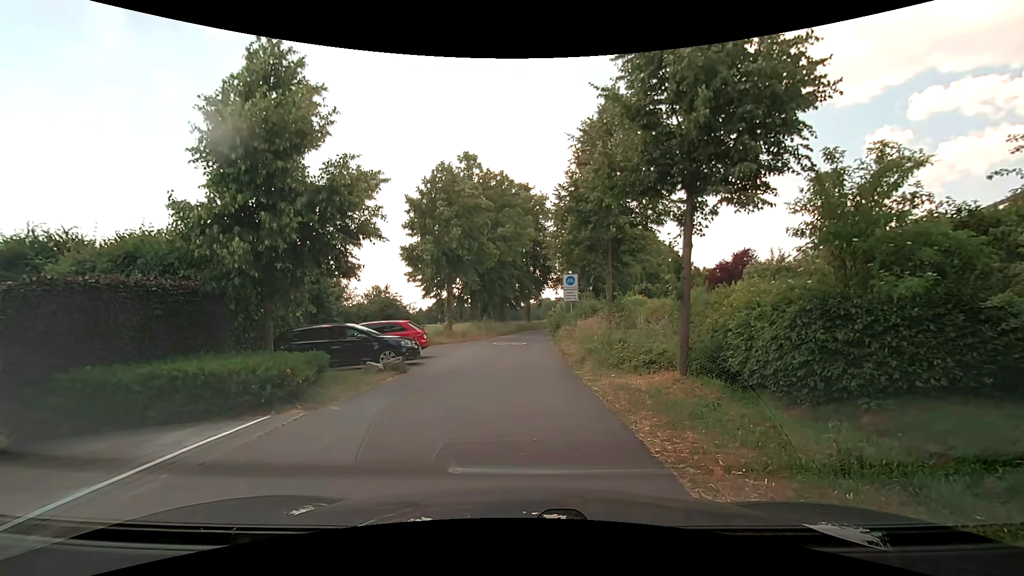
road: residential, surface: asphalt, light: Day
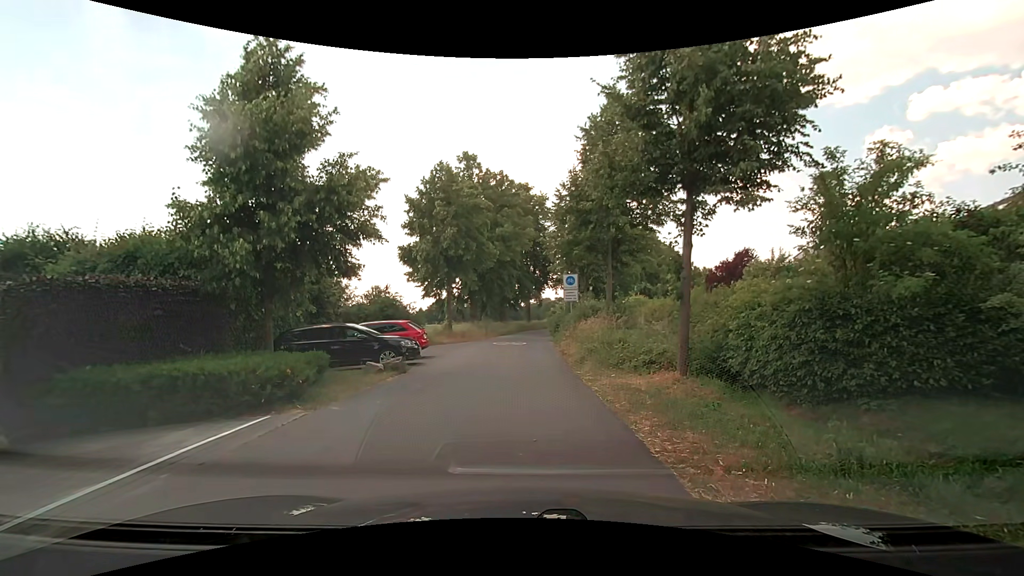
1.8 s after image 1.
(0.0, 0.0) m; 0°
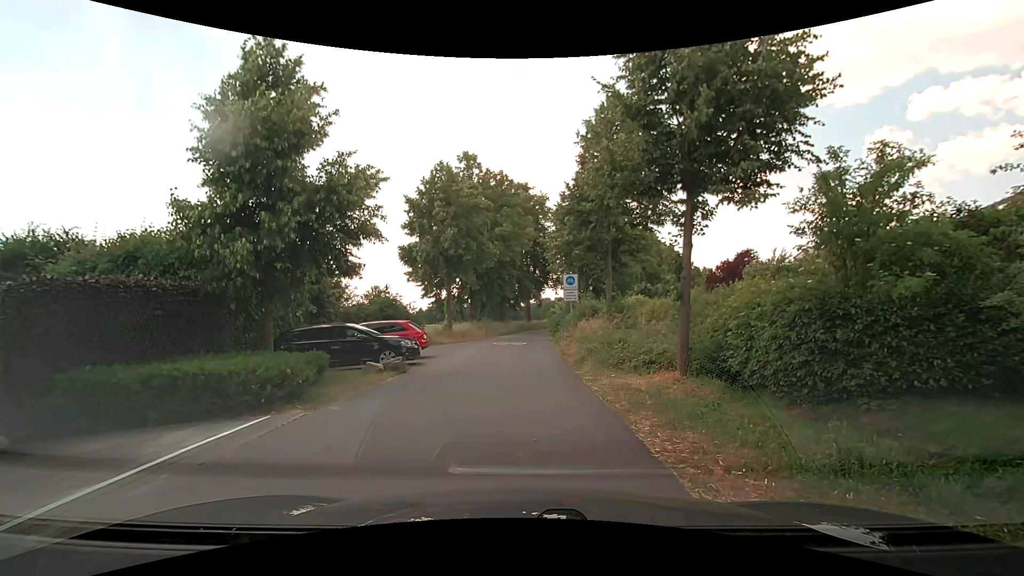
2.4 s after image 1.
(0.0, 0.0) m; 0°
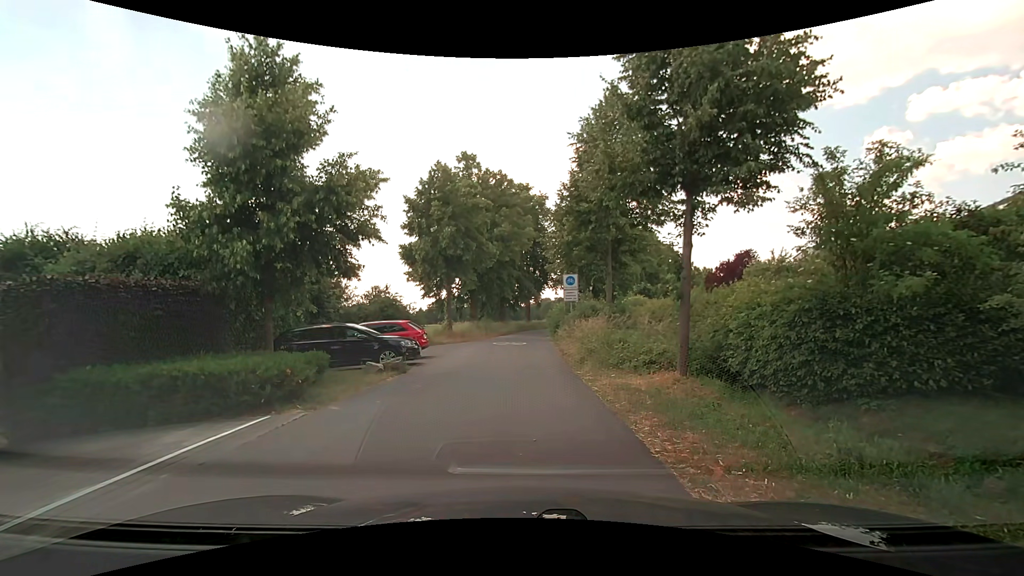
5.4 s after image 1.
(0.0, 0.0) m; 0°
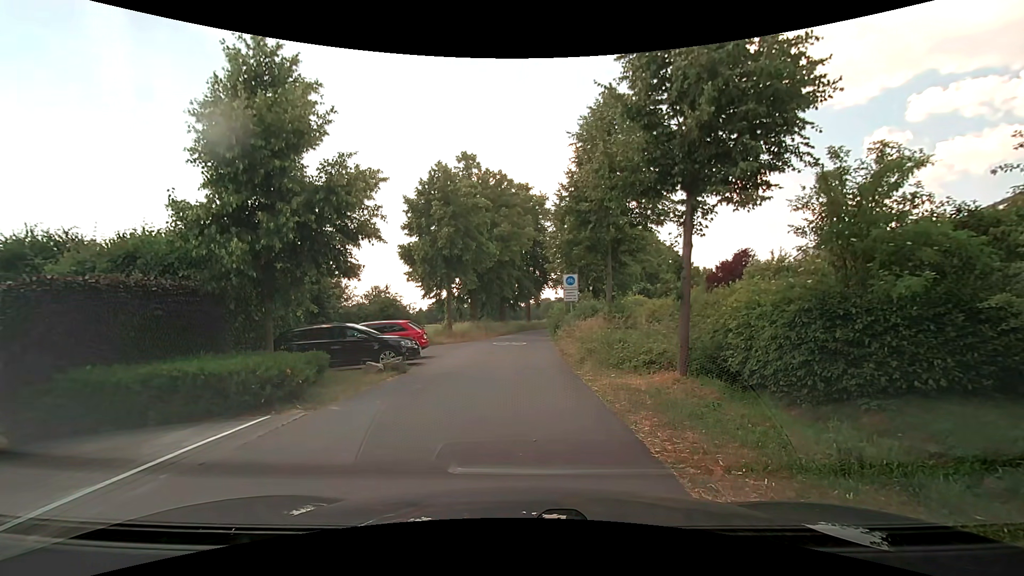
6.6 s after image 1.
(0.0, 0.0) m; 0°
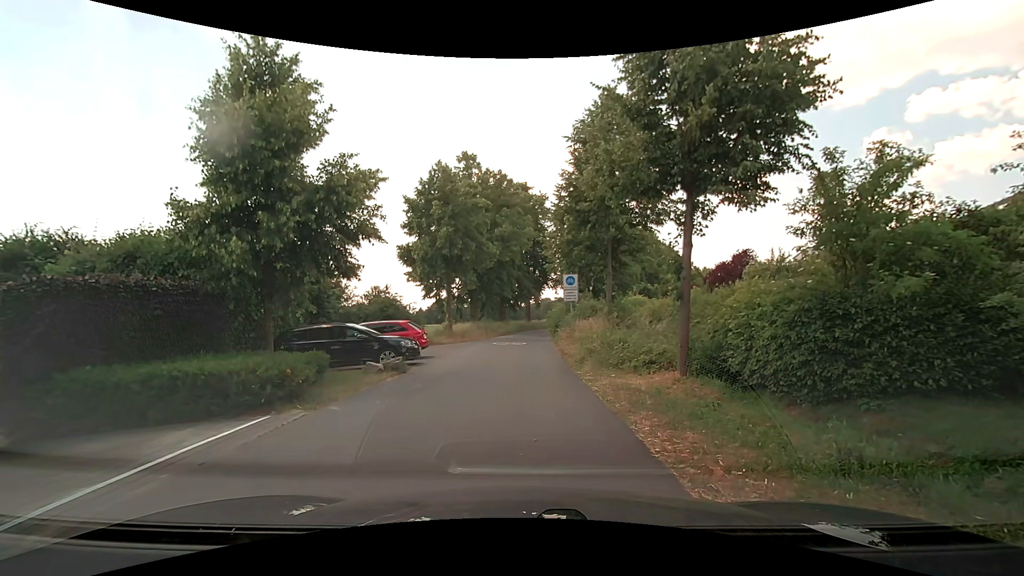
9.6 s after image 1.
(0.0, 0.0) m; 0°
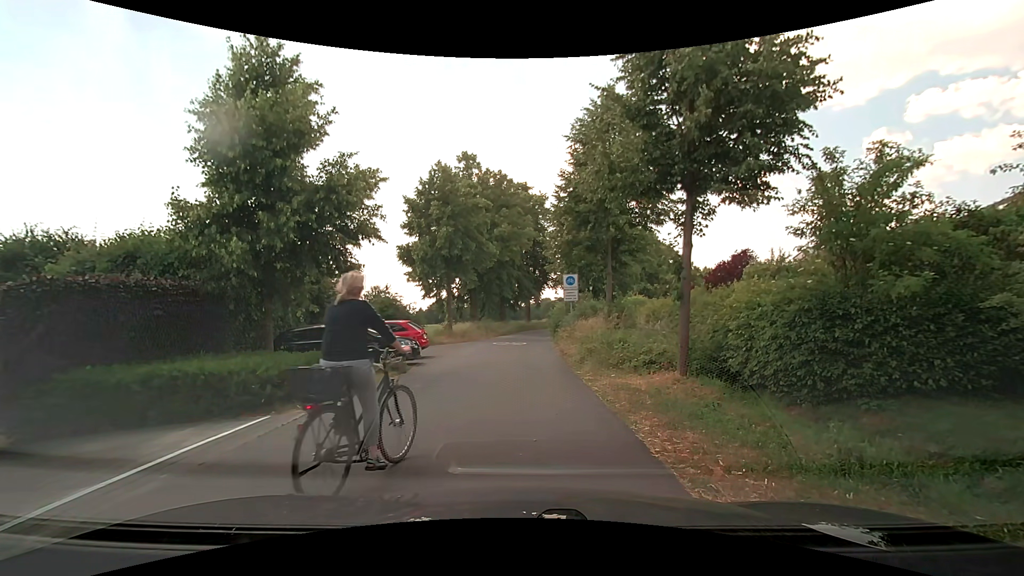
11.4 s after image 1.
(0.0, 0.0) m; 0°
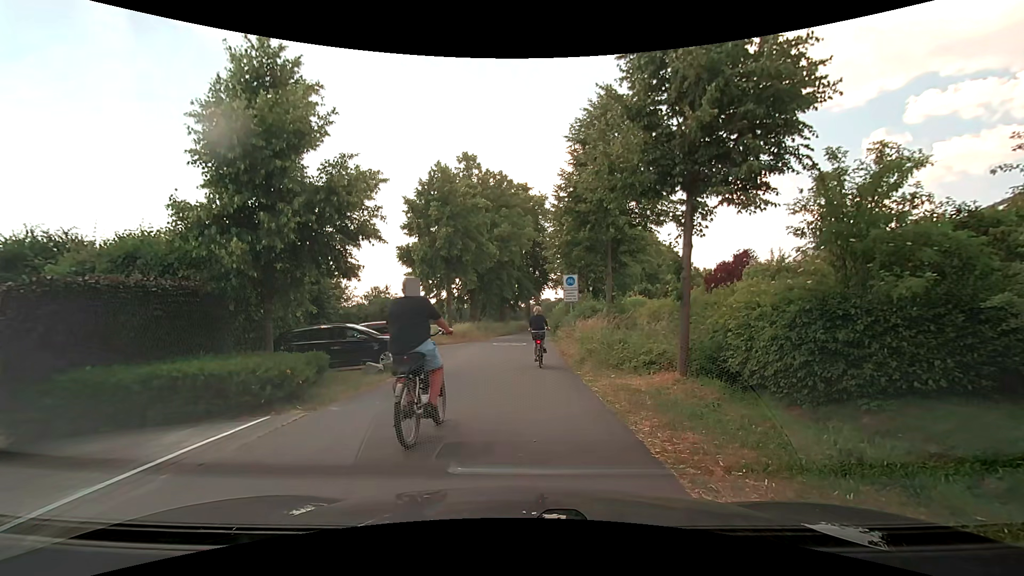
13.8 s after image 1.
(0.0, 0.0) m; 0°
